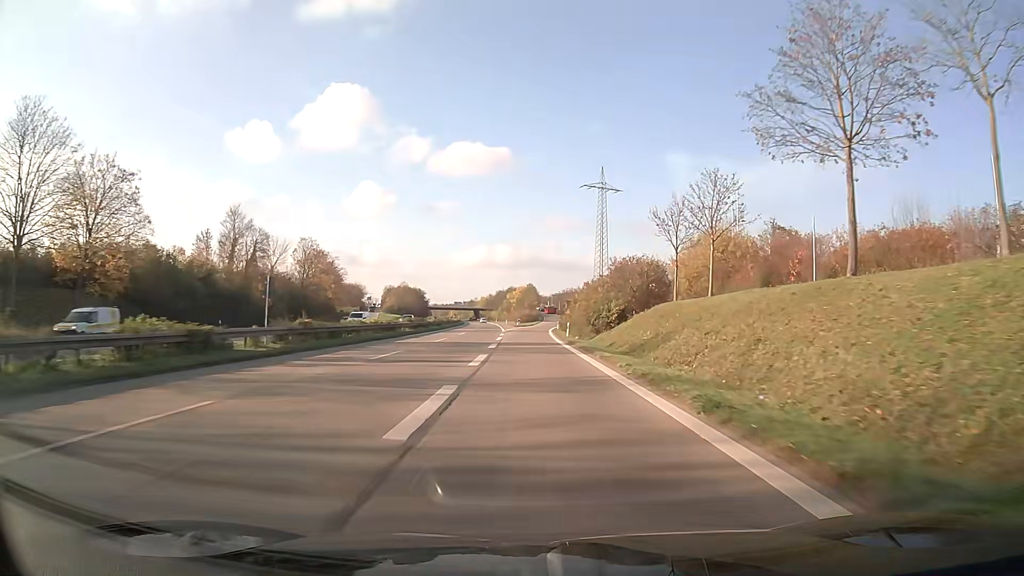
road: trunk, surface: asphalt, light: Day
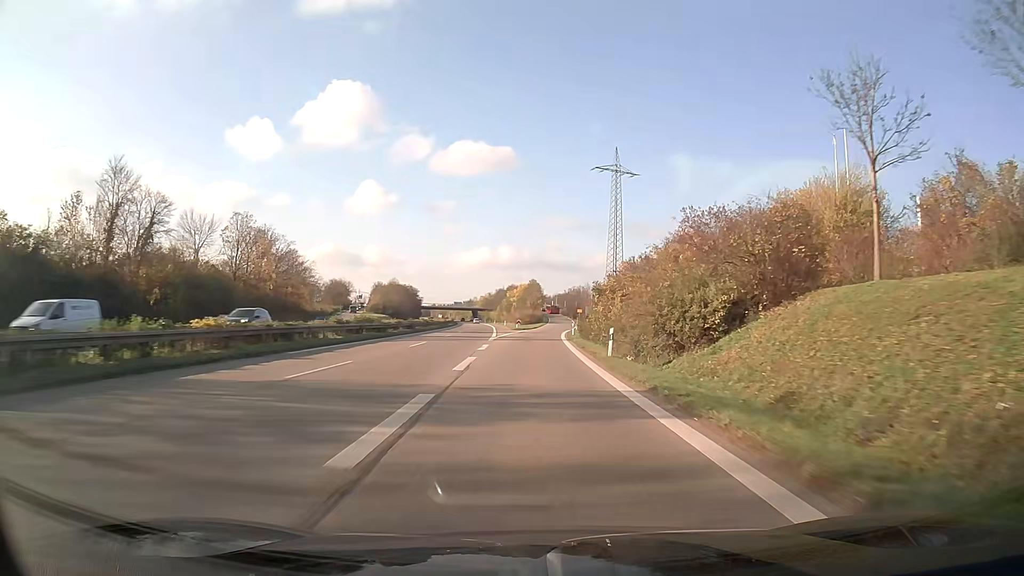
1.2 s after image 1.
(-0.1, +25.6) m; 0°
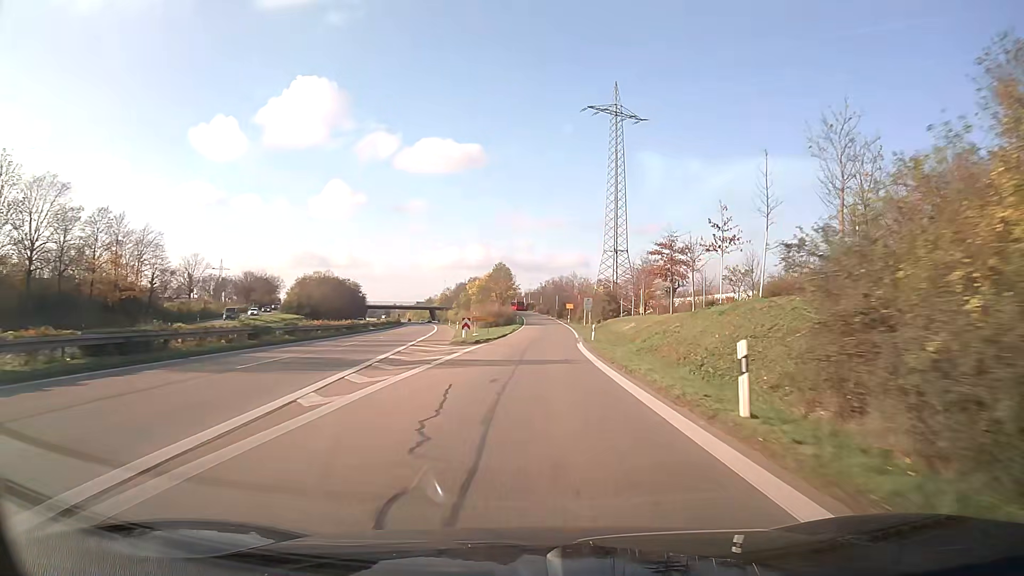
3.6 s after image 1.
(+0.8, +50.3) m; +3°
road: trunk_link
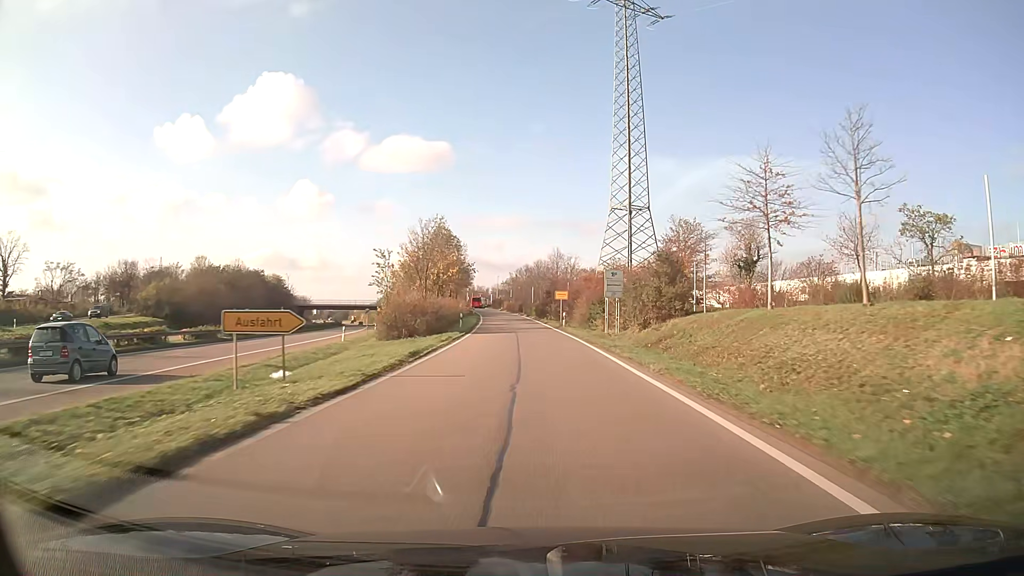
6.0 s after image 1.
(+0.9, +46.7) m; +2°
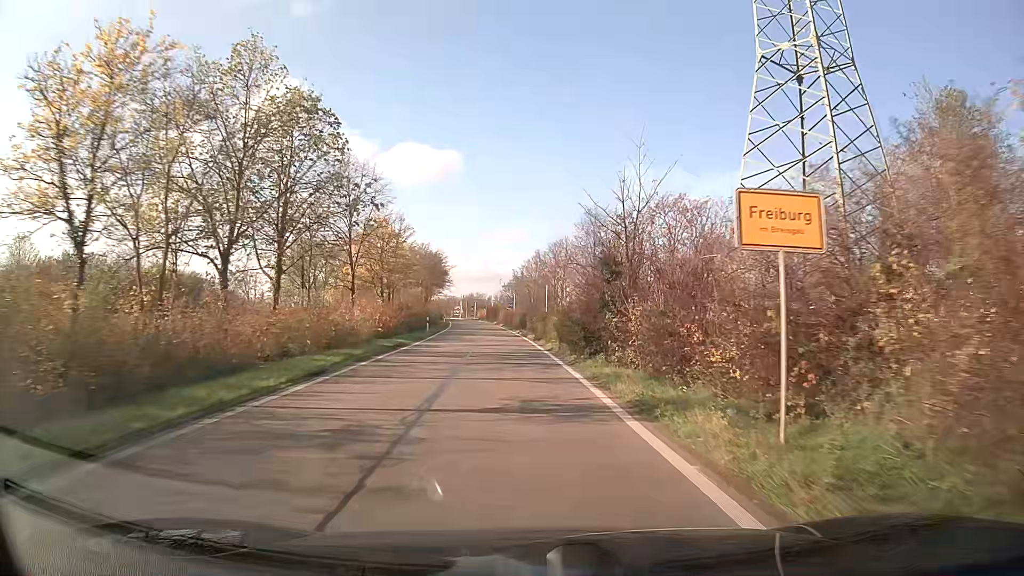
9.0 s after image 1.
(-0.2, +48.7) m; -1°
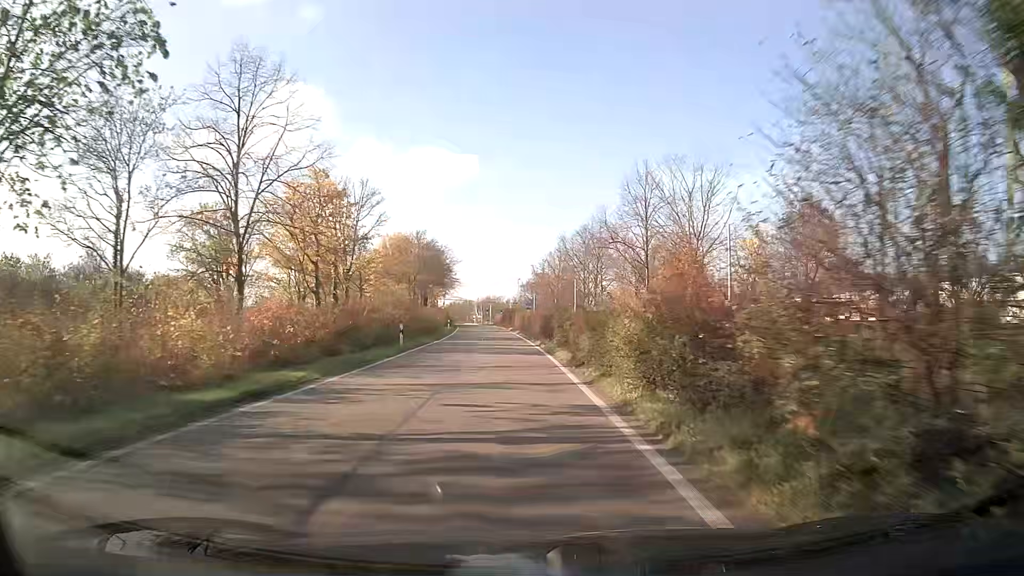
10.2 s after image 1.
(-0.2, +16.2) m; -2°
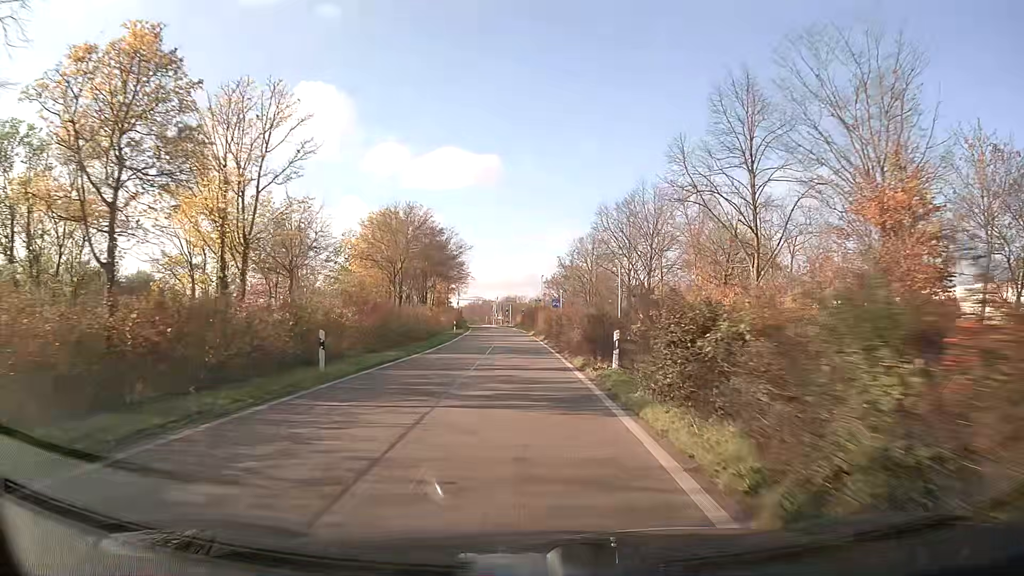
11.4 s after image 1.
(-0.3, +14.9) m; -2°
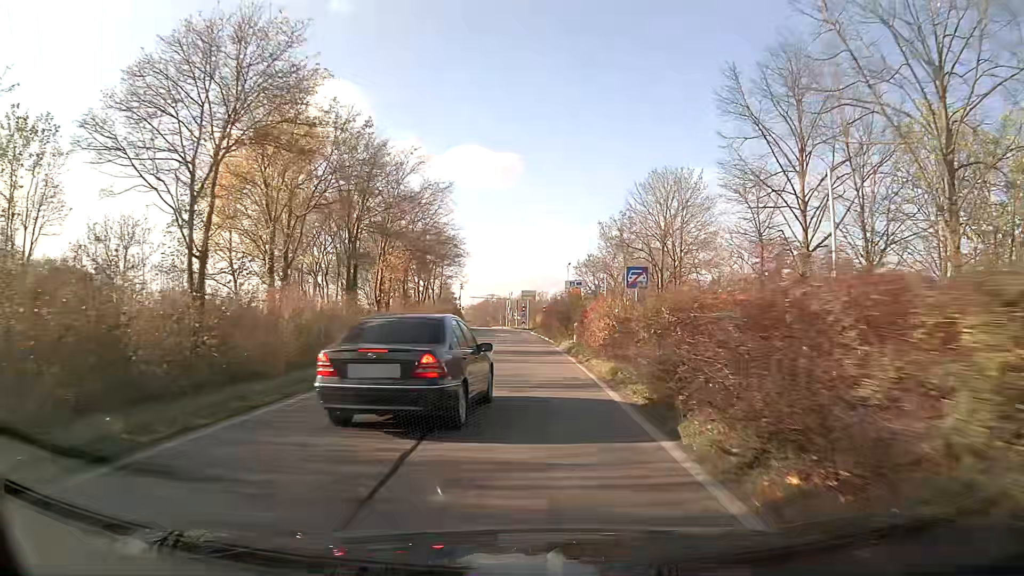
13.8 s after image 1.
(-0.4, +28.1) m; -2°
(0, +10) (0, +20) (0, +30) (-1, +40) (-1, +50) (-1, +60) (-2, +70) (+1, +80) (+7, +87) (+16, +92) m
